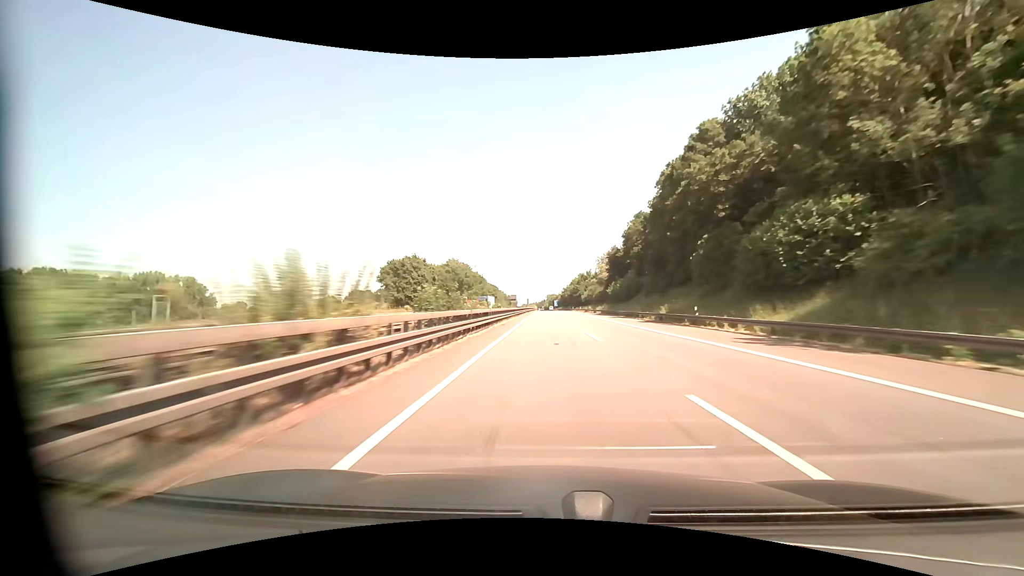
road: motorway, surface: asphalt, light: Day
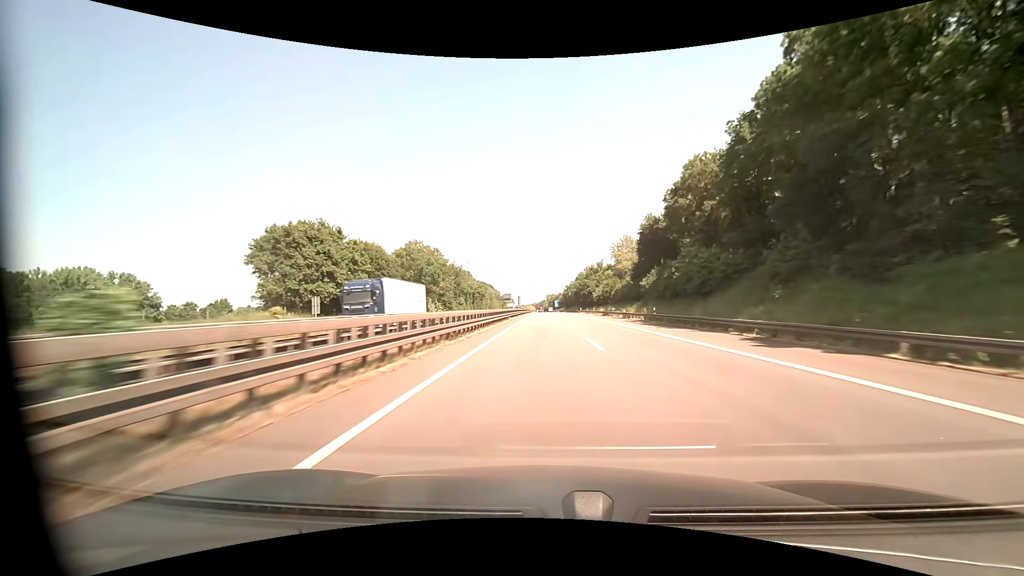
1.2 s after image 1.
(+0.1, +40.7) m; 0°
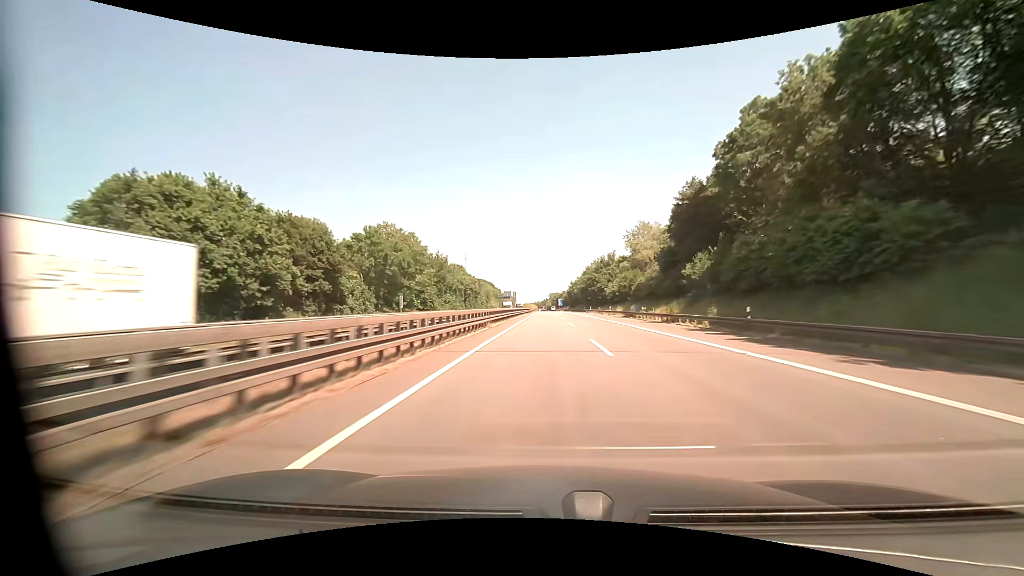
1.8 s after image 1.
(0.0, +20.2) m; 0°
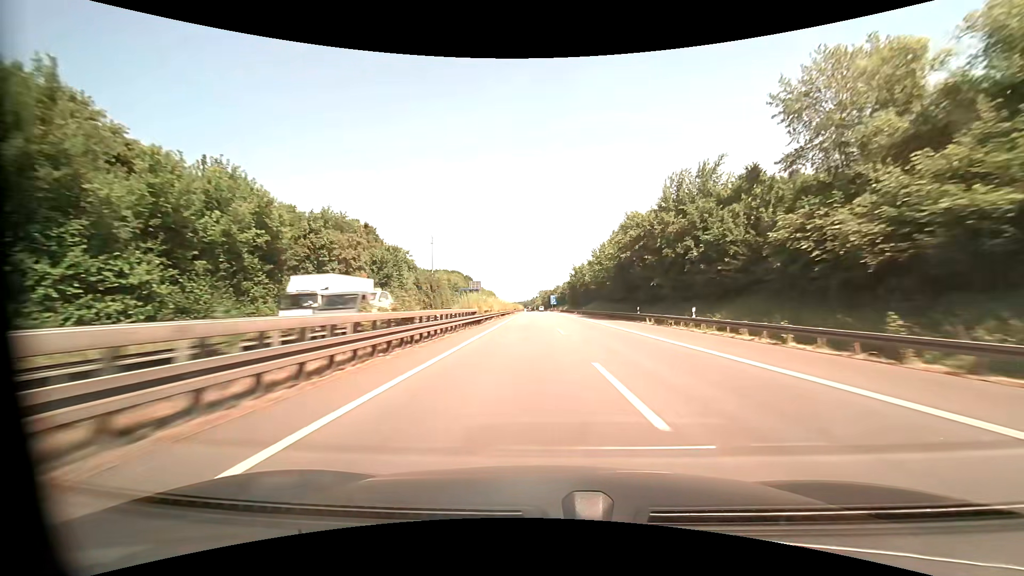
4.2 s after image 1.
(+0.2, +80.3) m; +1°
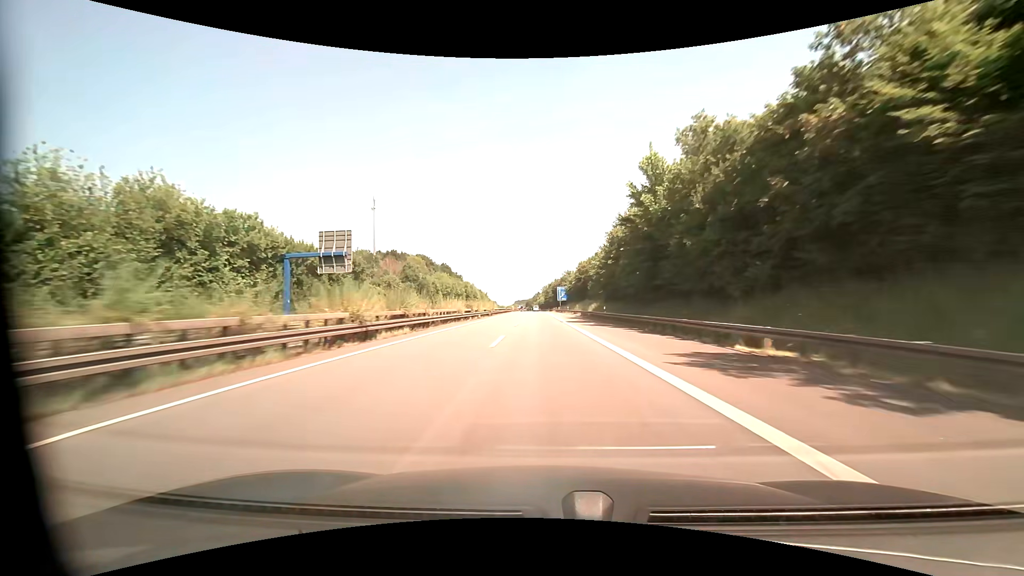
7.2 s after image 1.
(+0.6, +98.6) m; 0°
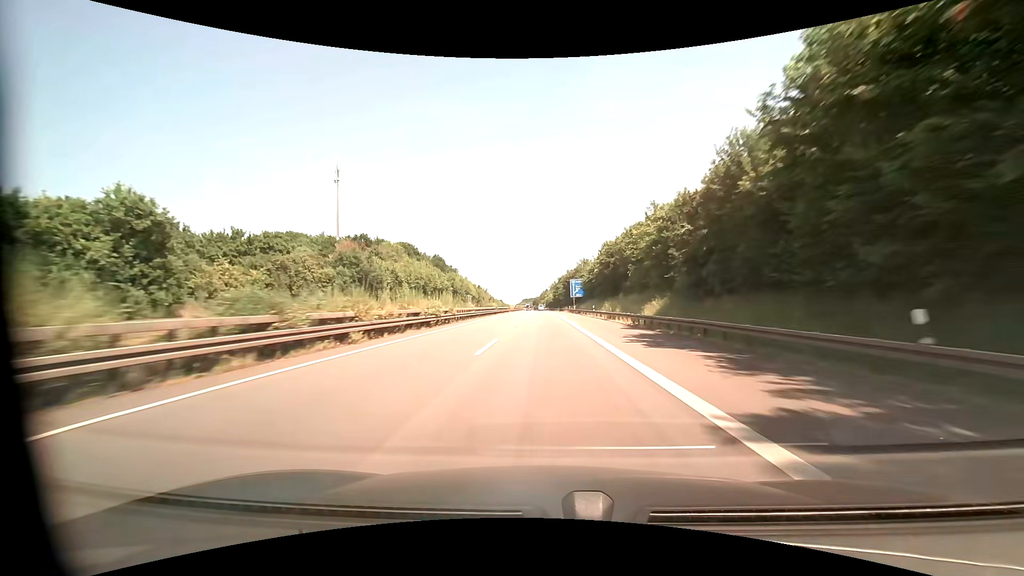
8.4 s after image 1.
(-0.5, +39.0) m; -1°
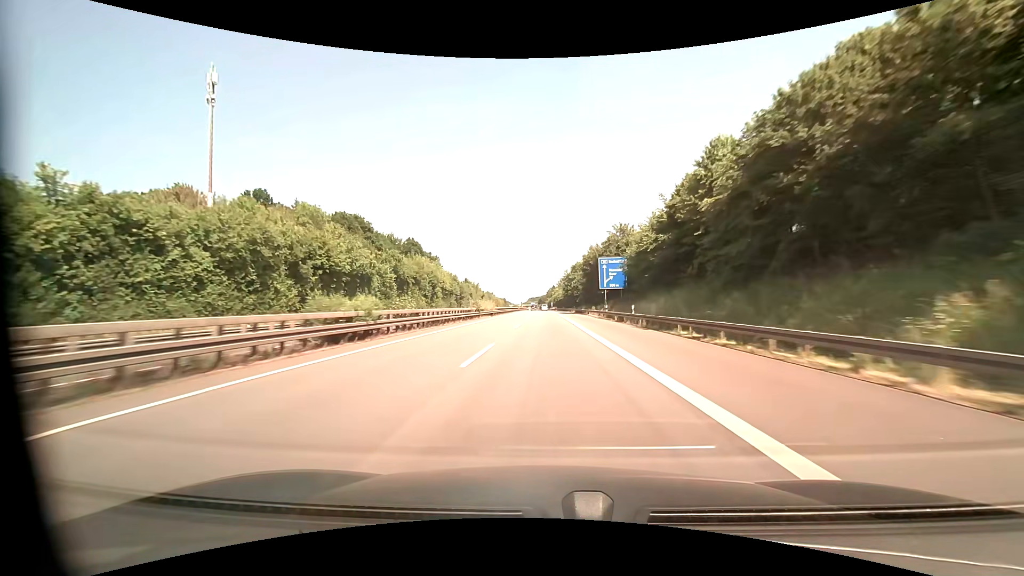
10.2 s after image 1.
(-0.4, +57.3) m; -1°
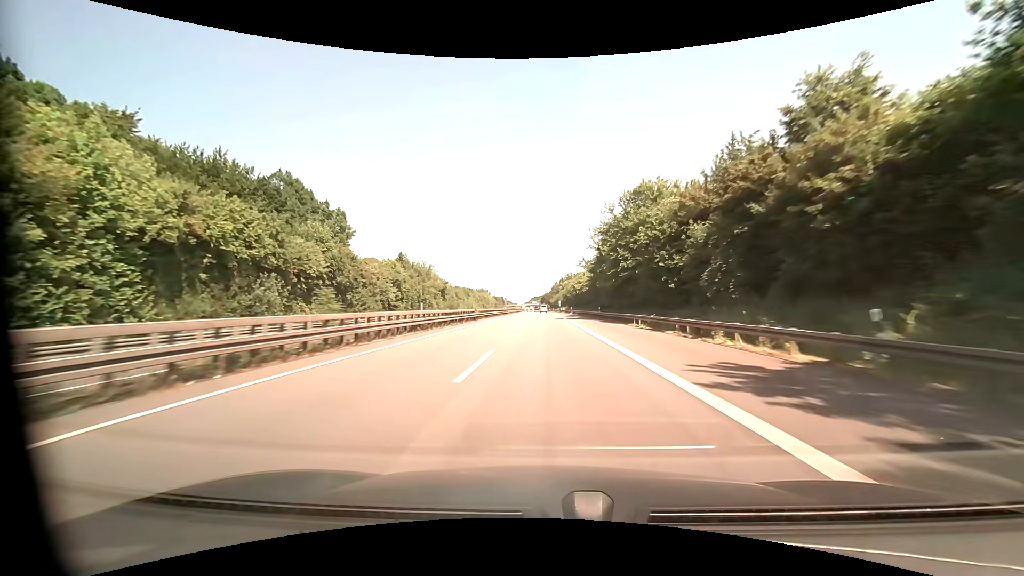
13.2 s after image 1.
(-0.5, +92.8) m; 0°
(0, +10) (0, +20) (0, +30) (0, +40) (0, +50) (-1, +60) (-1, +70) (-1, +80) (-1, +90) (-1, +100) m
